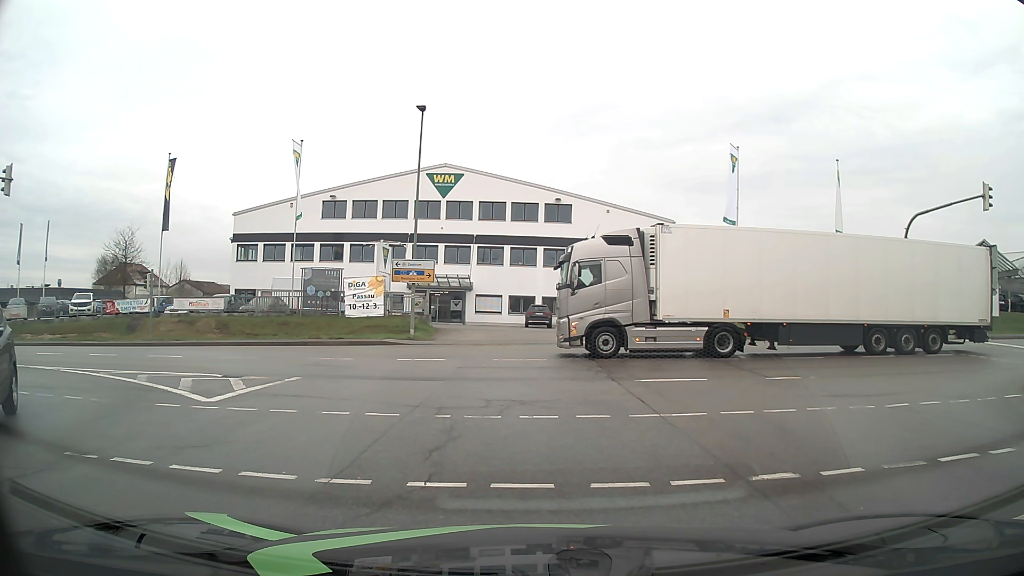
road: secondary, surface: asphalt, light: Day
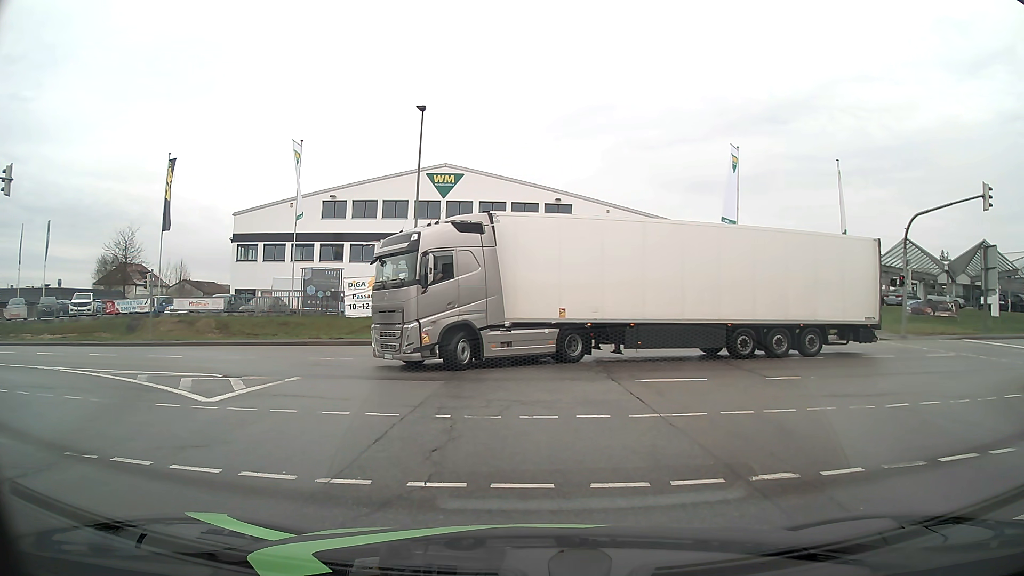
(0.0, 0.0) m; 0°
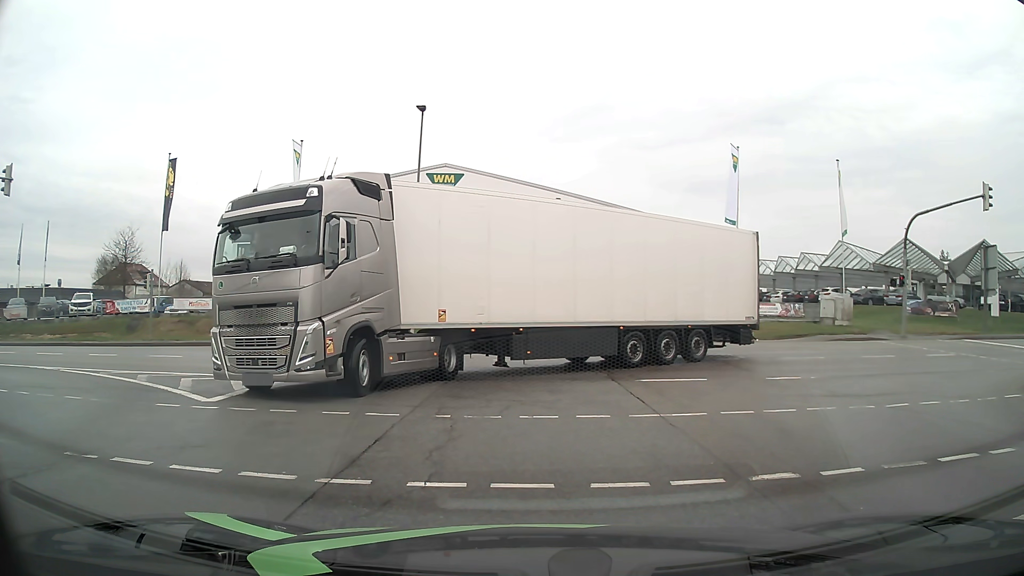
(0.0, 0.0) m; 0°
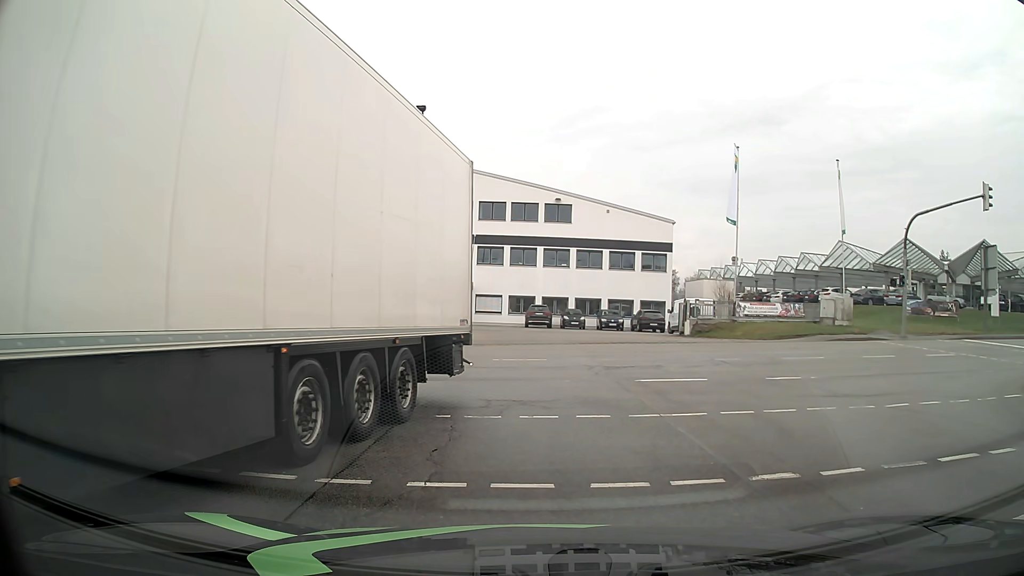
(0.0, 0.0) m; 0°
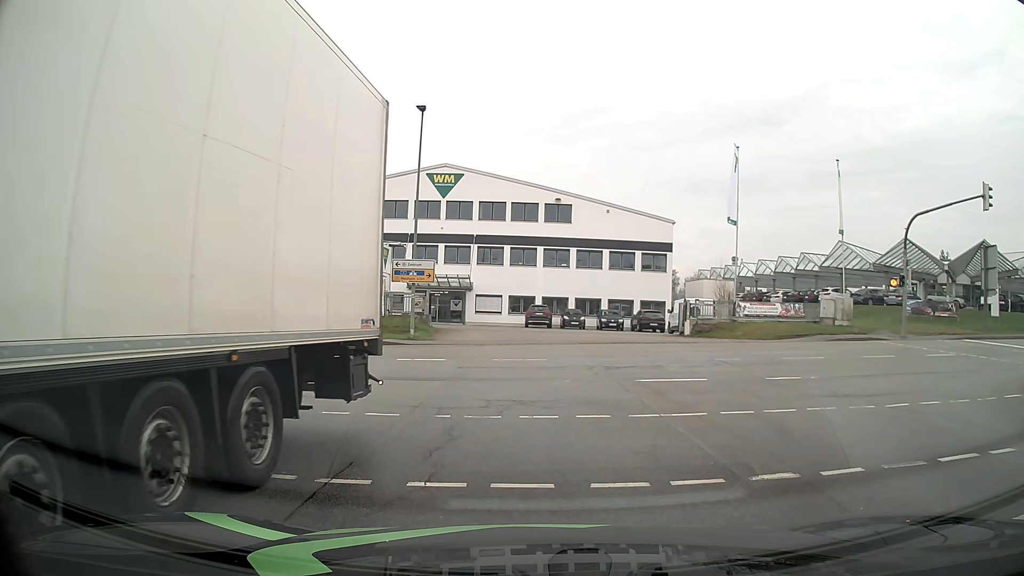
(0.0, 0.0) m; 0°
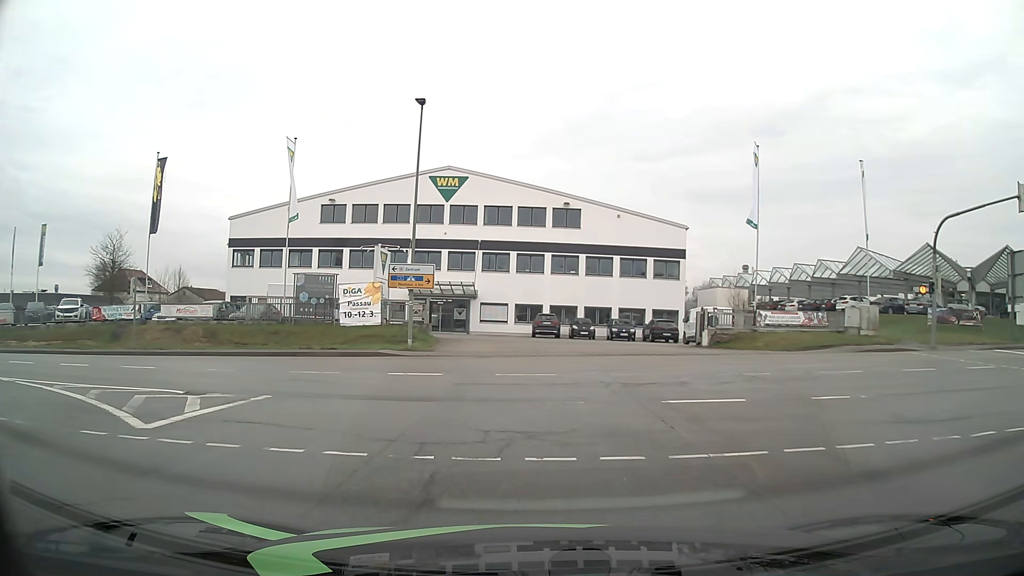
(0.0, +2.6) m; -2°
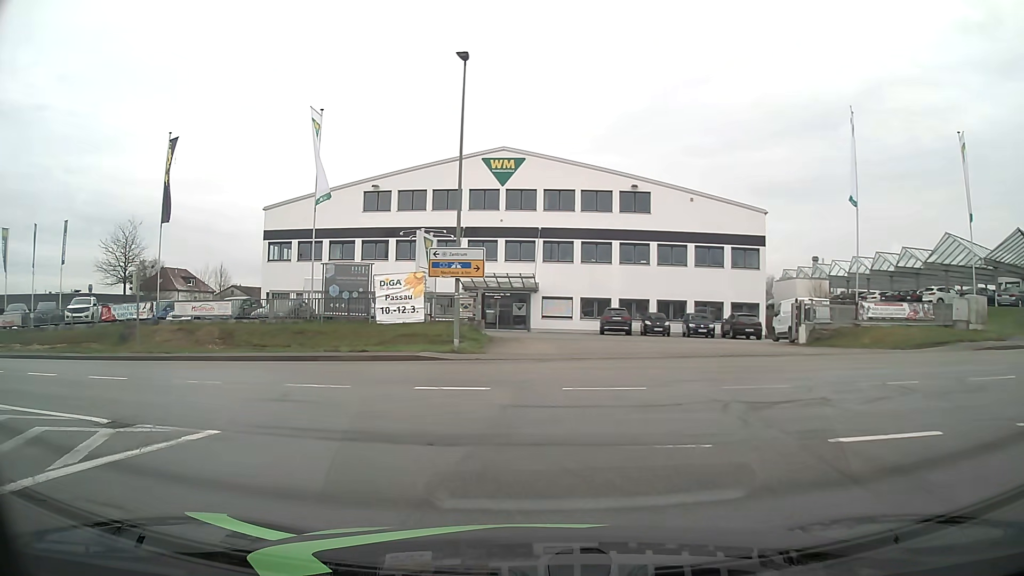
(-0.1, +5.1) m; -5°
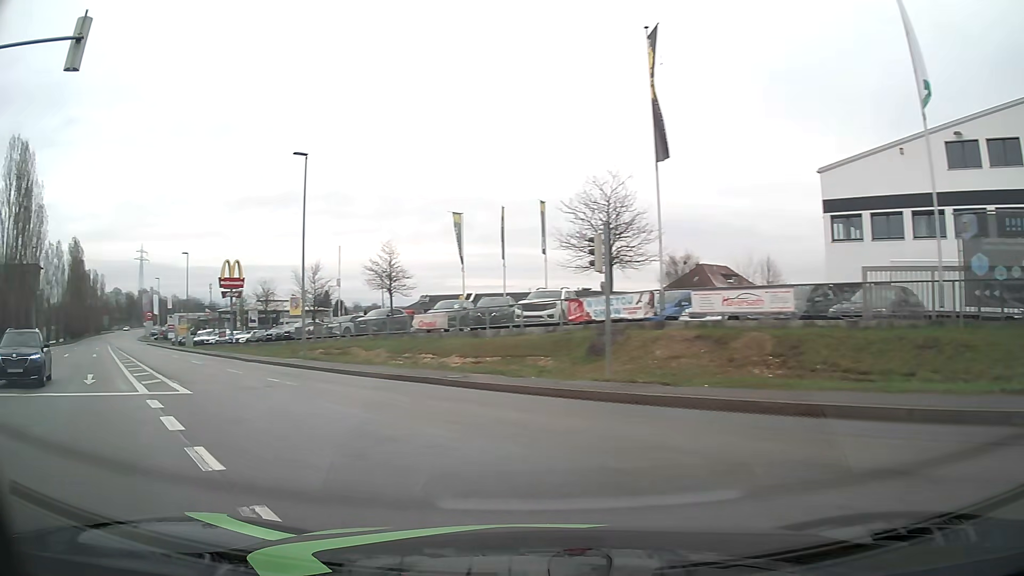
(-4.9, +13.0) m; -46°
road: tertiary
(-2, +10) (-8, +18) (-14, +26) (-20, +34) (-26, +42) (-32, +50) (-39, +57) (-45, +65) (-51, +73) (-57, +81) m
